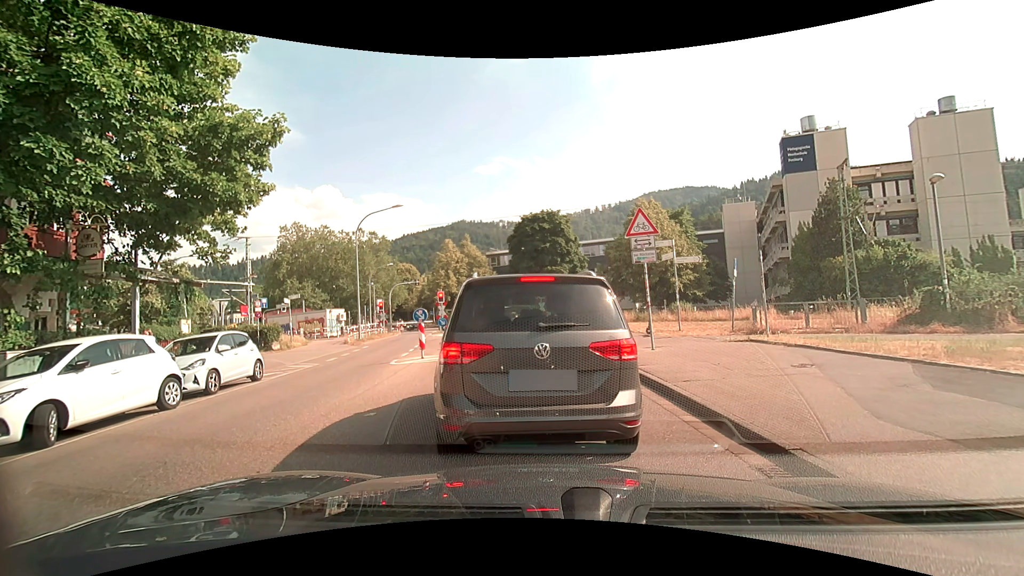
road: unclassified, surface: asphalt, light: Day
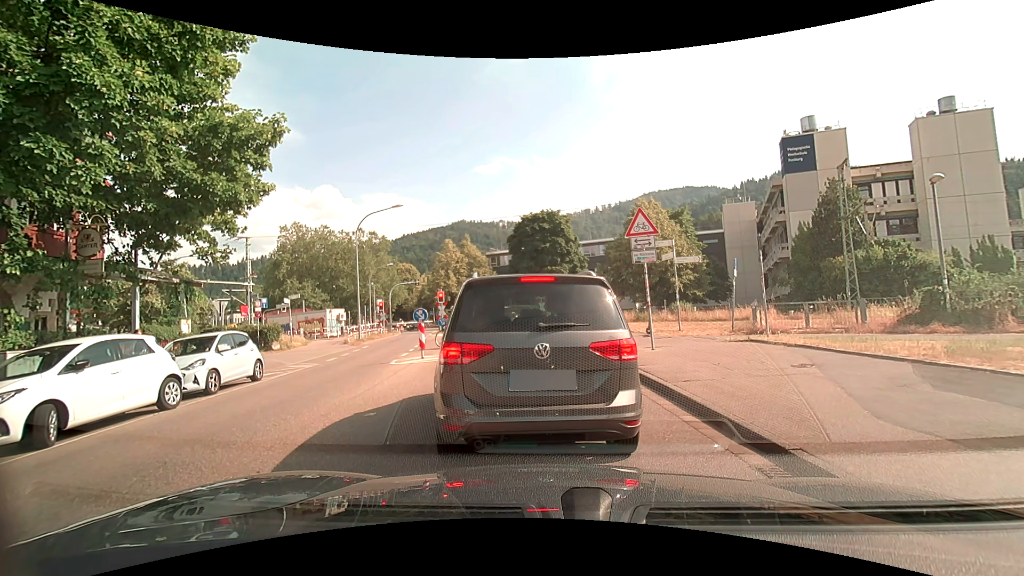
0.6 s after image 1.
(0.0, 0.0) m; 0°
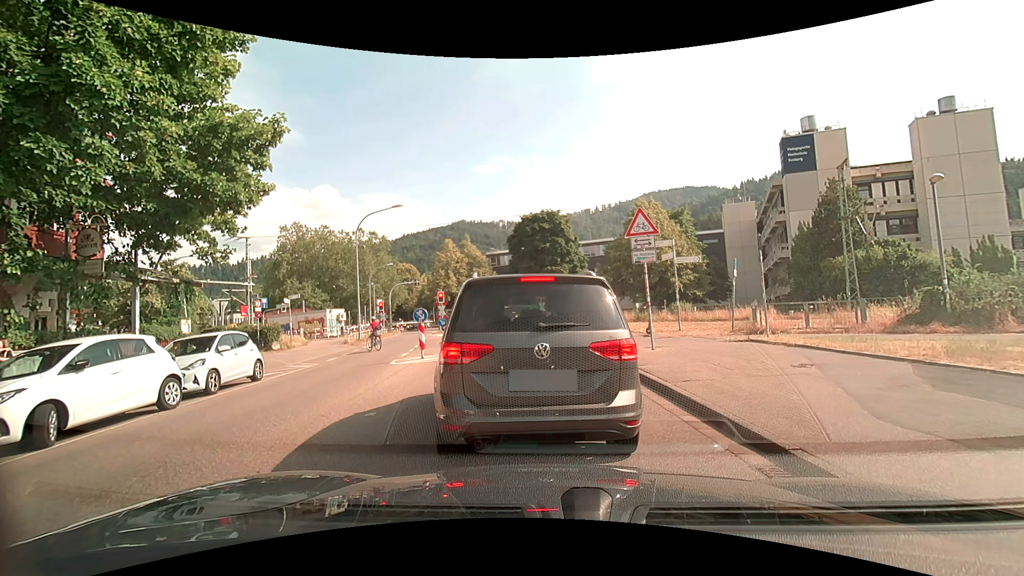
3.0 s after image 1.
(0.0, 0.0) m; 0°
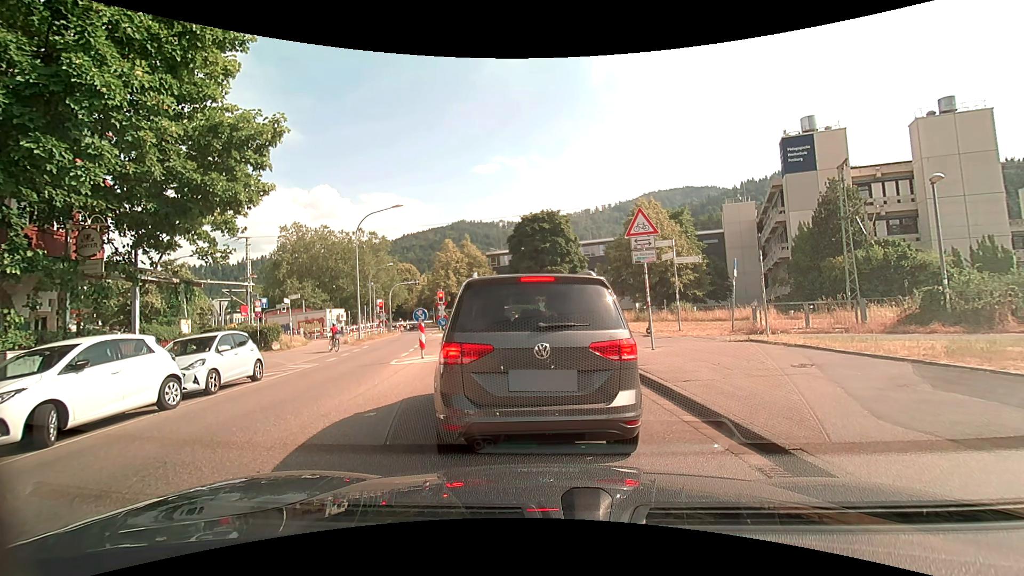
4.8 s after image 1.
(0.0, 0.0) m; 0°
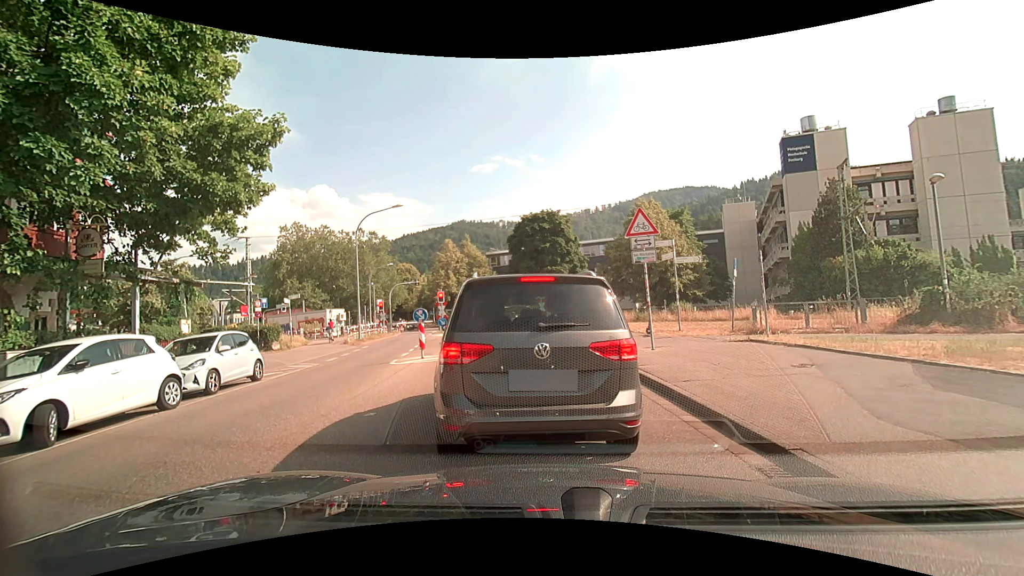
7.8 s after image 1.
(0.0, 0.0) m; 0°
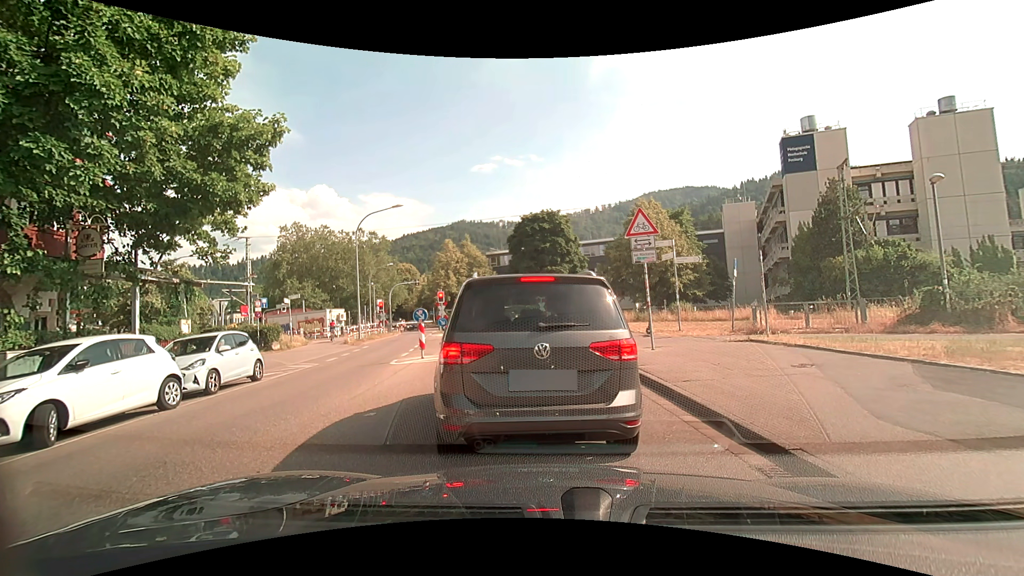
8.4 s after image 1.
(0.0, 0.0) m; 0°
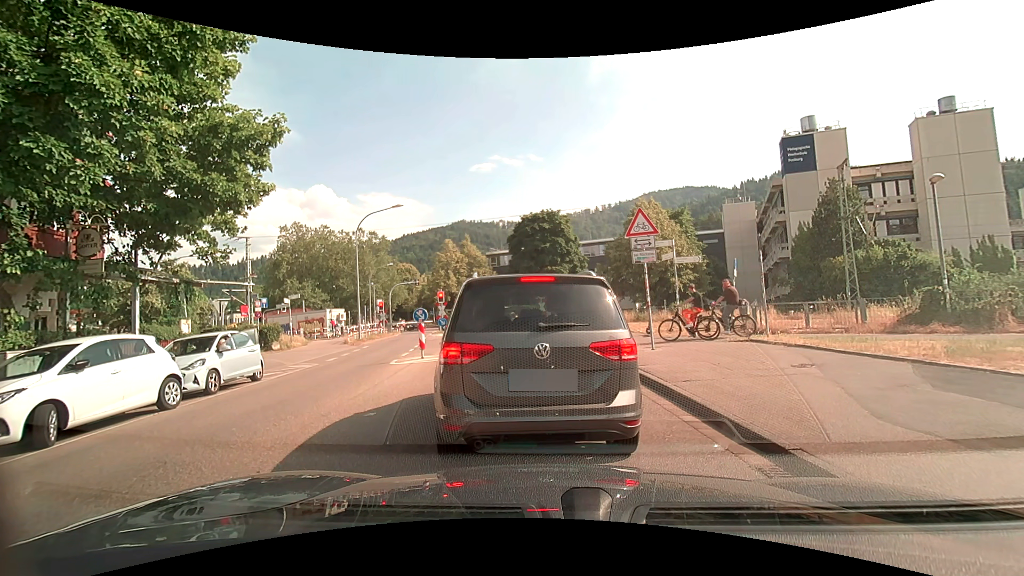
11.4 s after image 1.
(0.0, 0.0) m; 0°
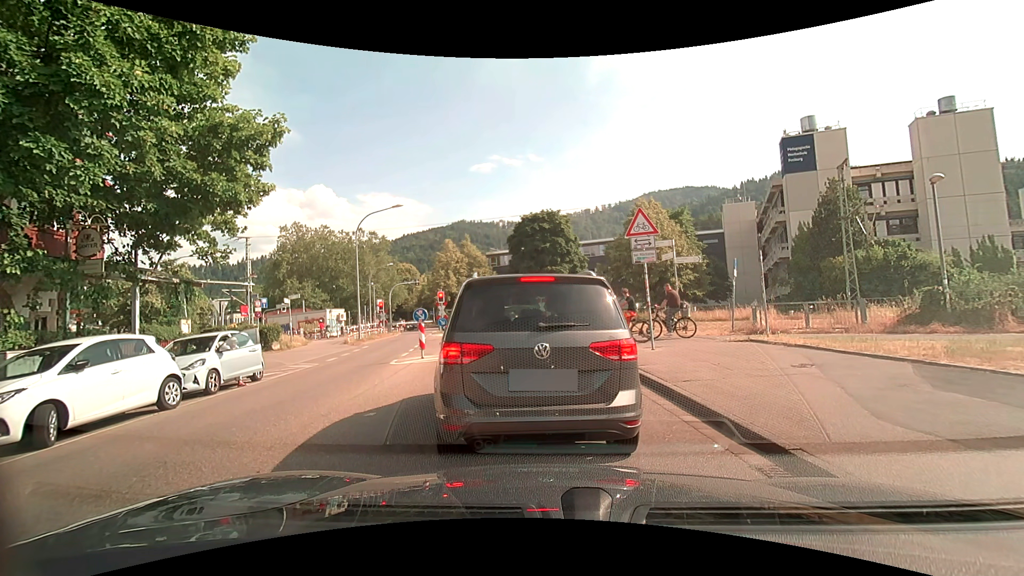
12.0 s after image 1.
(0.0, 0.0) m; 0°
